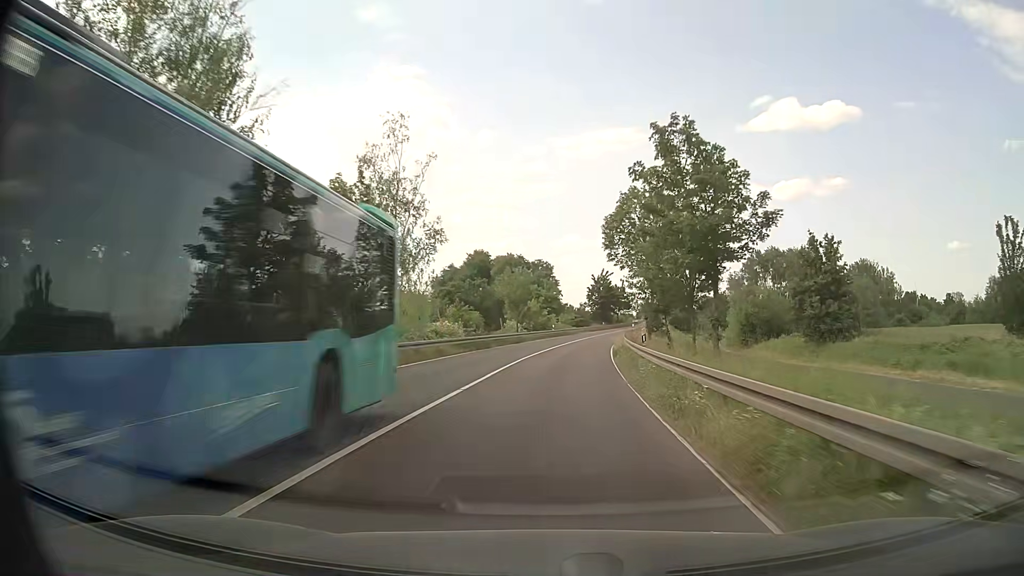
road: primary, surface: asphalt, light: Day
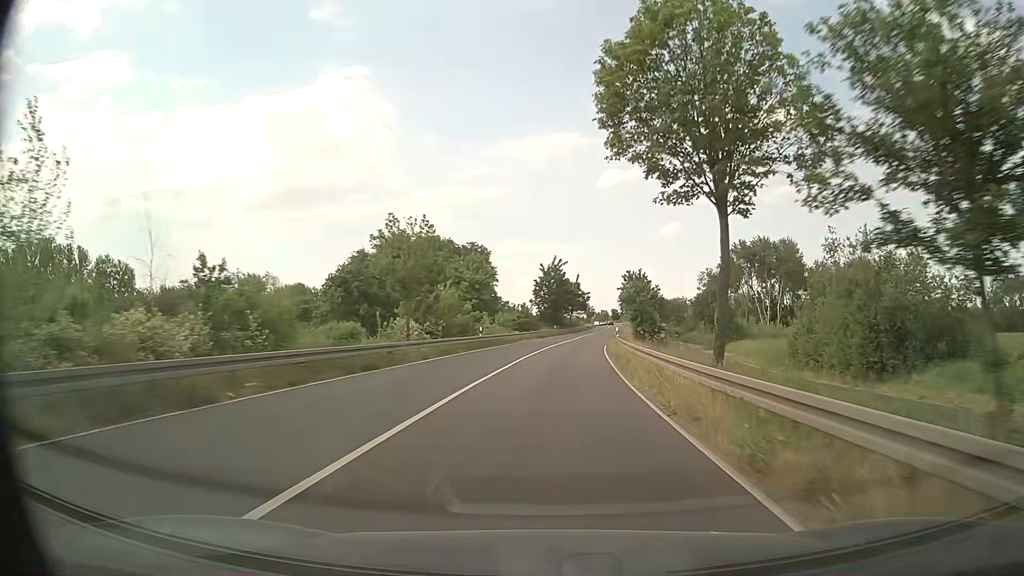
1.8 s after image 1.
(+1.2, +31.0) m; +4°
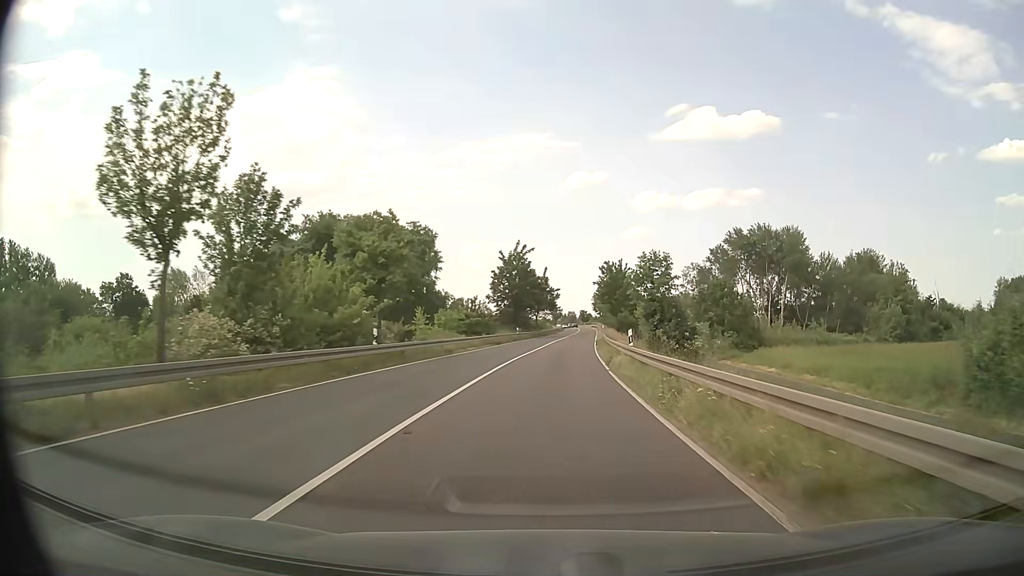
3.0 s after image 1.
(+0.6, +20.7) m; +3°
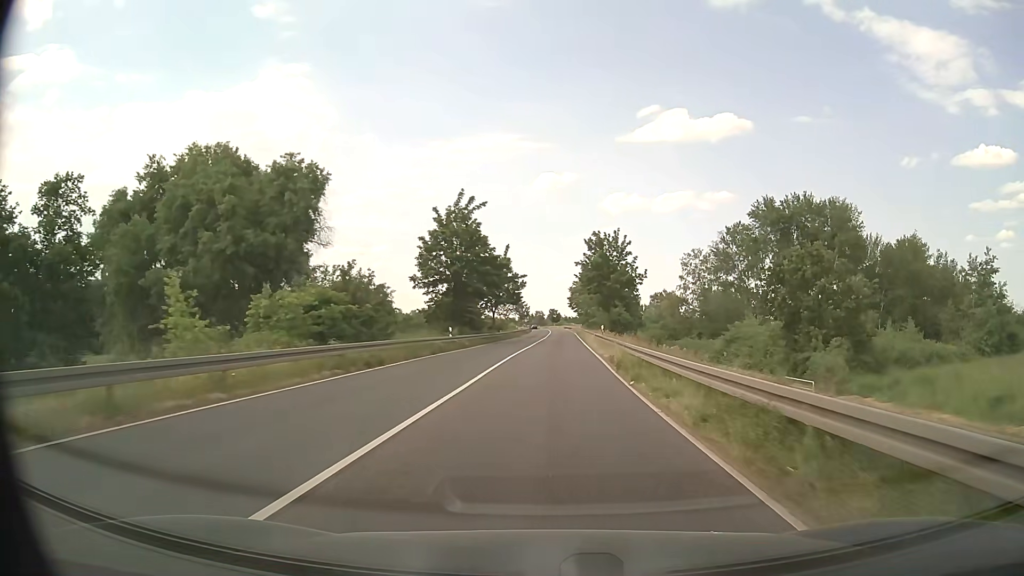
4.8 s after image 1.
(+0.8, +31.3) m; +3°
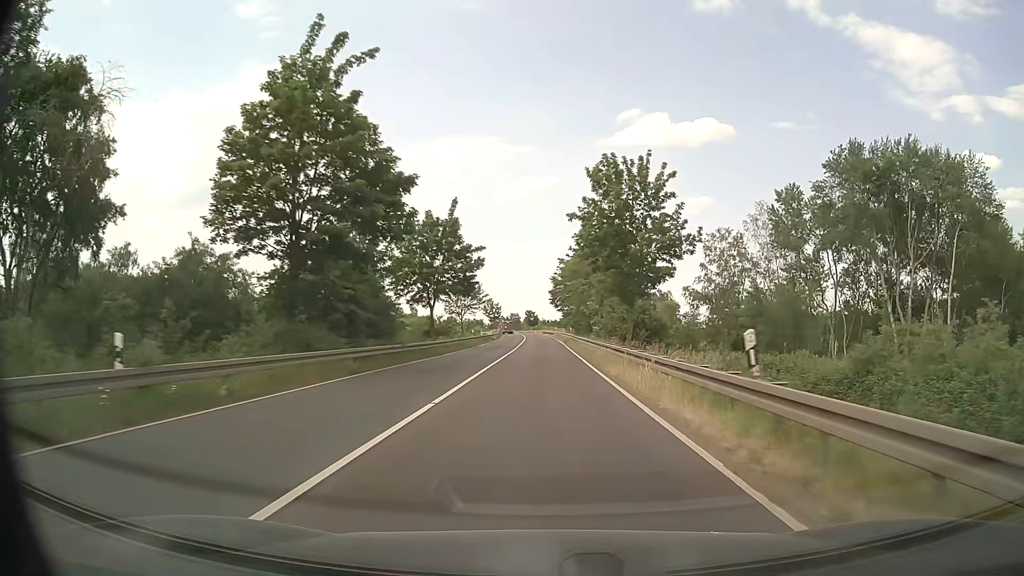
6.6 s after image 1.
(+0.6, +31.6) m; +2°
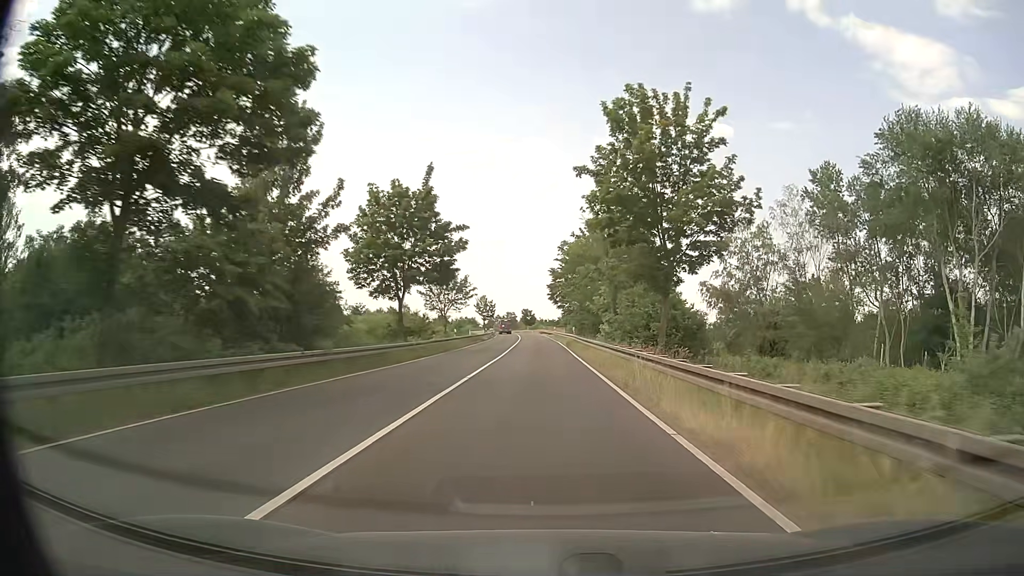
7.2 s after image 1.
(0.0, +10.6) m; 0°
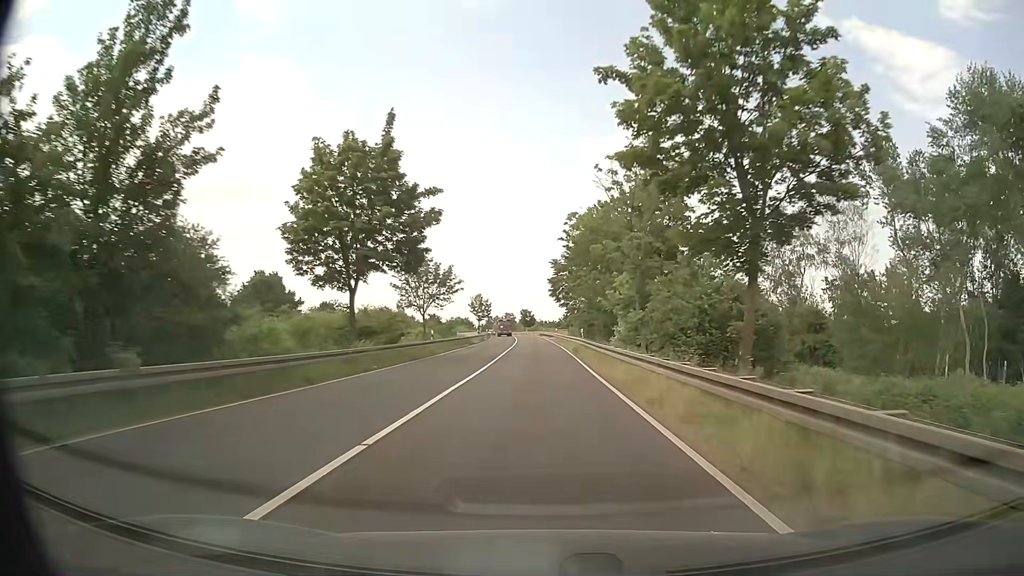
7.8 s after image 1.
(0.0, +10.6) m; 0°
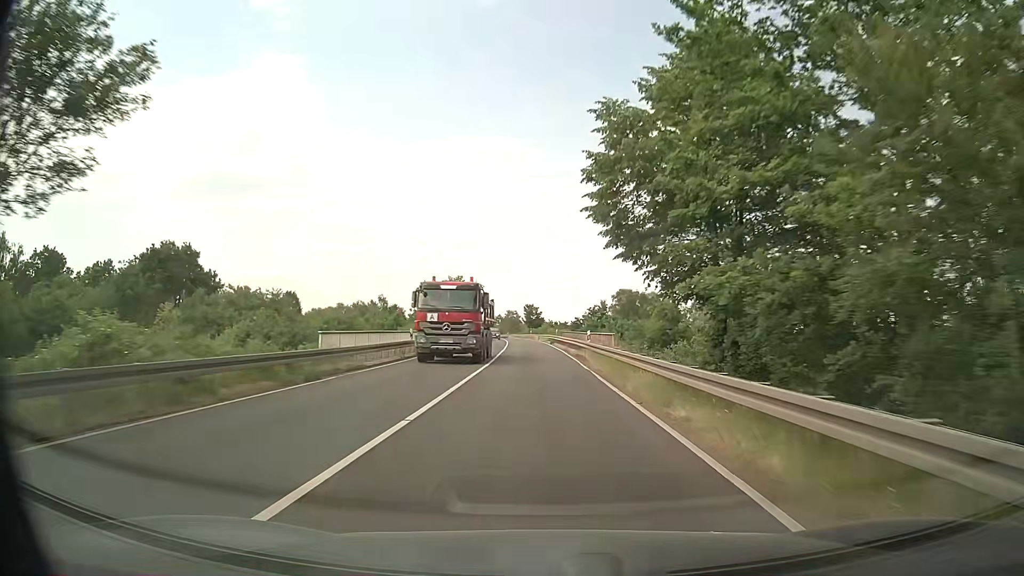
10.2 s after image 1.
(-0.2, +42.5) m; -1°
(0, +10) (0, +20) (0, +30) (-1, +40) (-1, +50) (-2, +60) (-2, +70) (-3, +80) (-3, +90) (-4, +100) m
